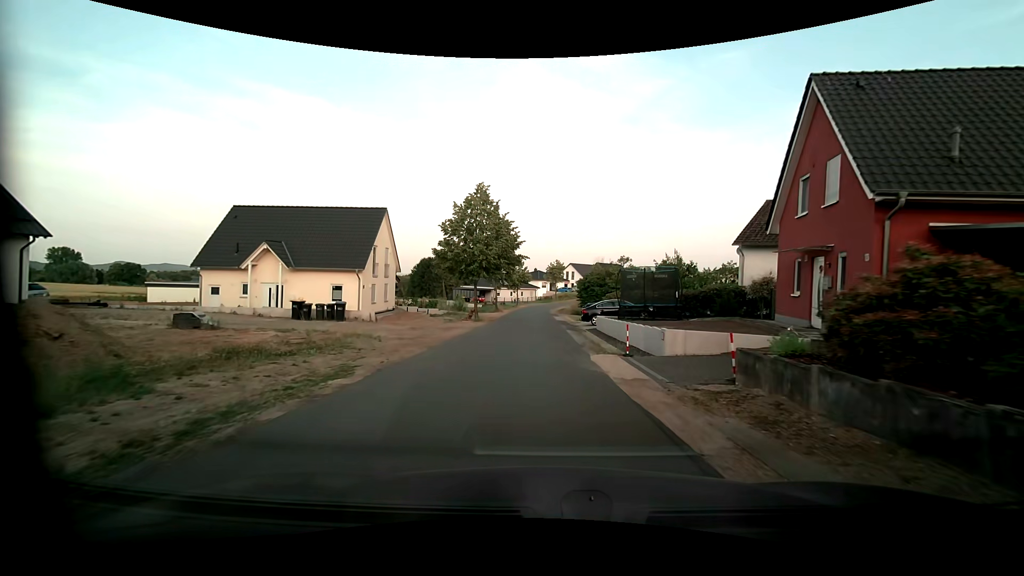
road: unclassified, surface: asphalt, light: Day
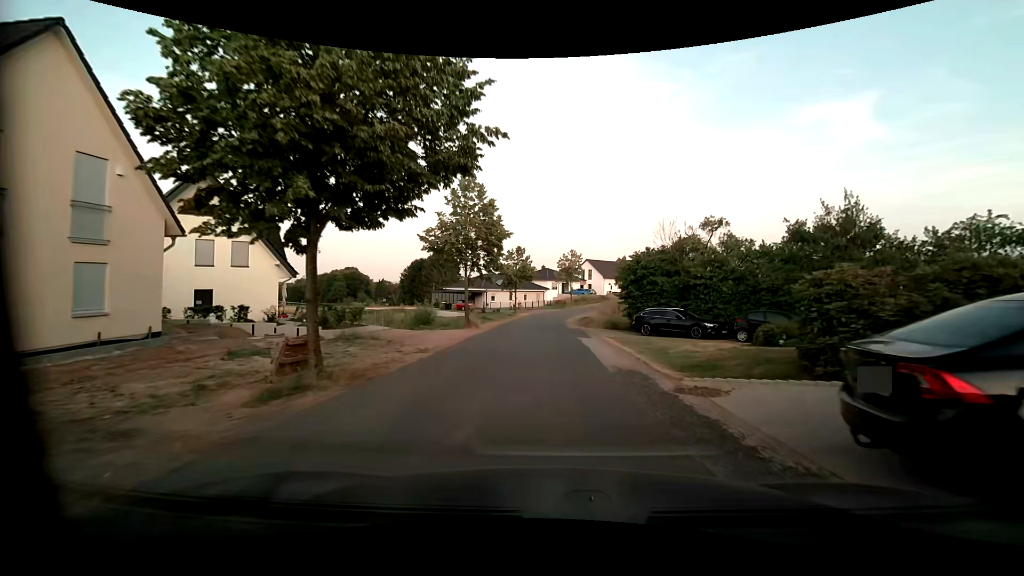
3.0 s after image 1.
(-0.3, +27.2) m; -1°
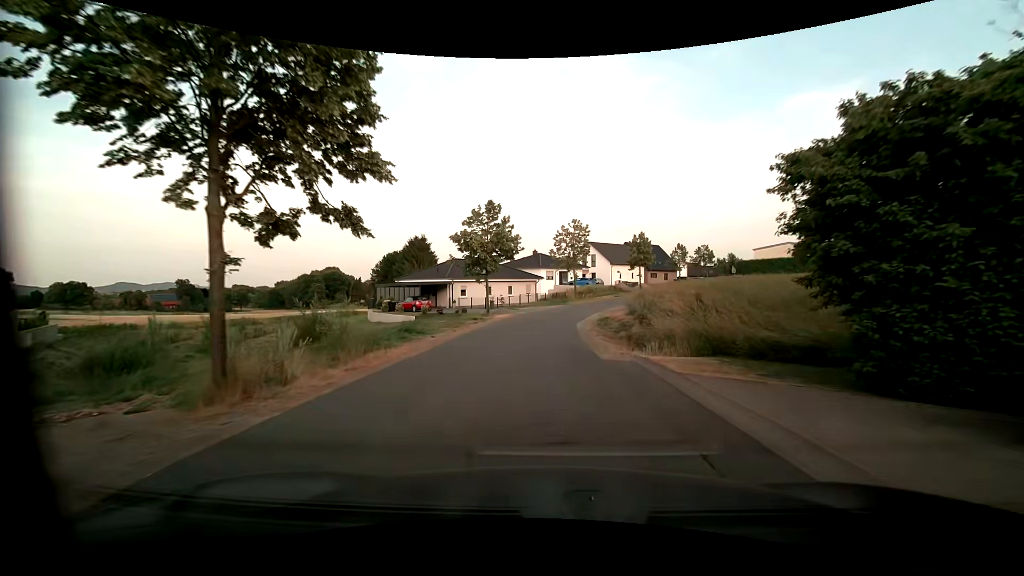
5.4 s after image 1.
(+0.2, +22.6) m; +1°
(0, +10) (0, +20) (+1, +30) (+2, +40) (+6, +49) (+11, +58) (+16, +67) (+20, +75) (+25, +84) (+29, +93) m
